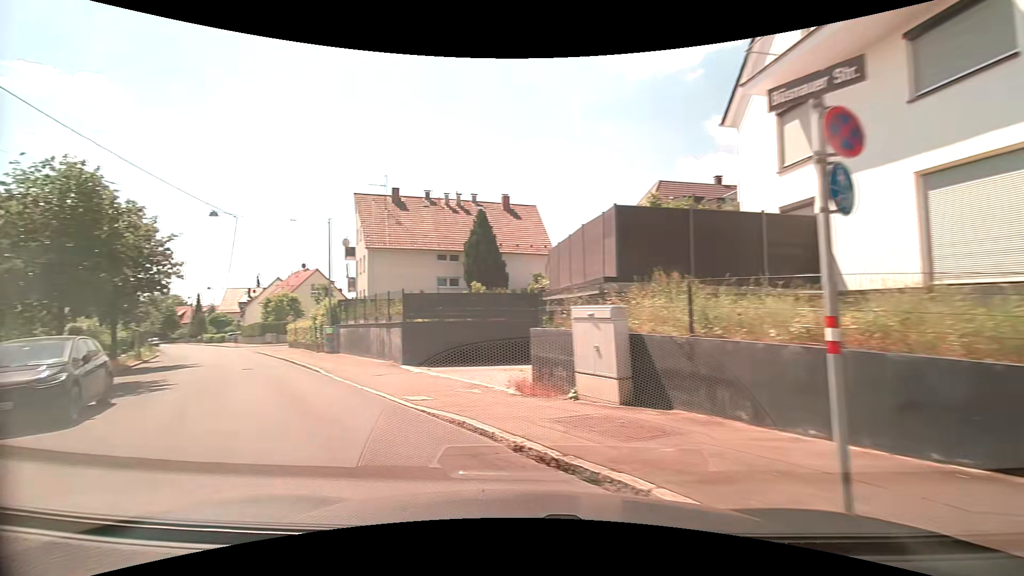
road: tertiary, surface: asphalt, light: Day
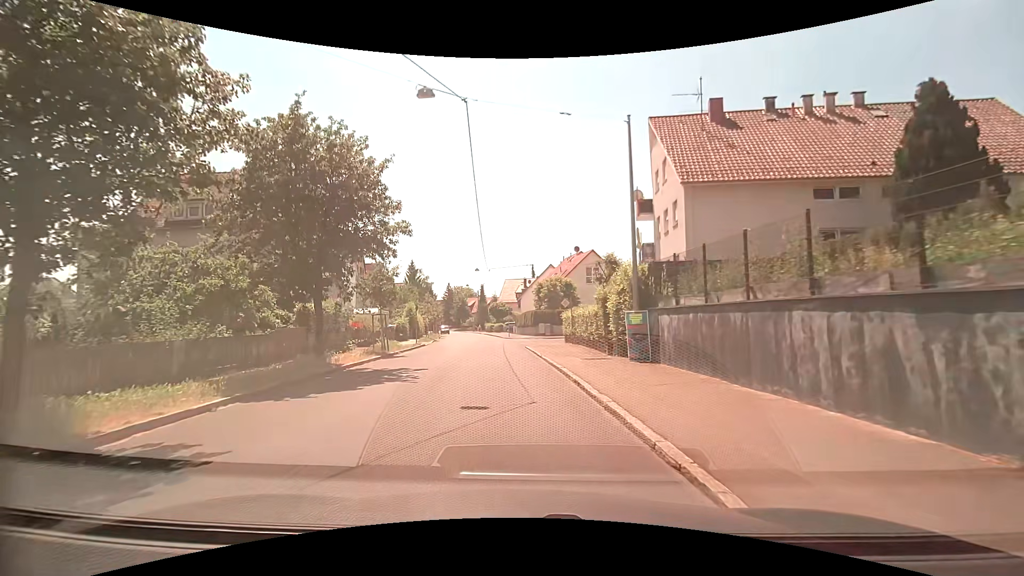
(-5.8, +14.5) m; -29°
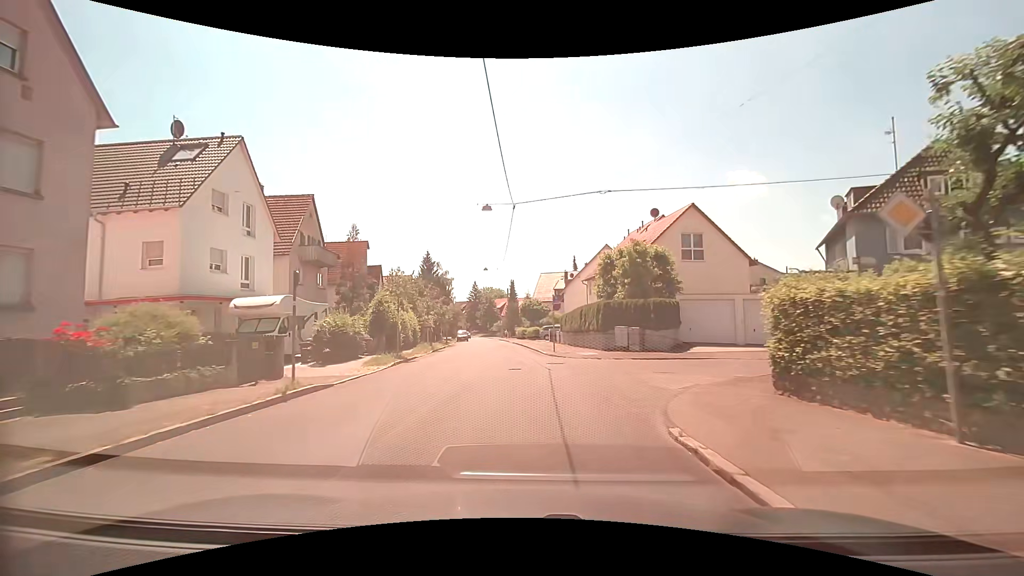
(-1.4, +25.9) m; -4°
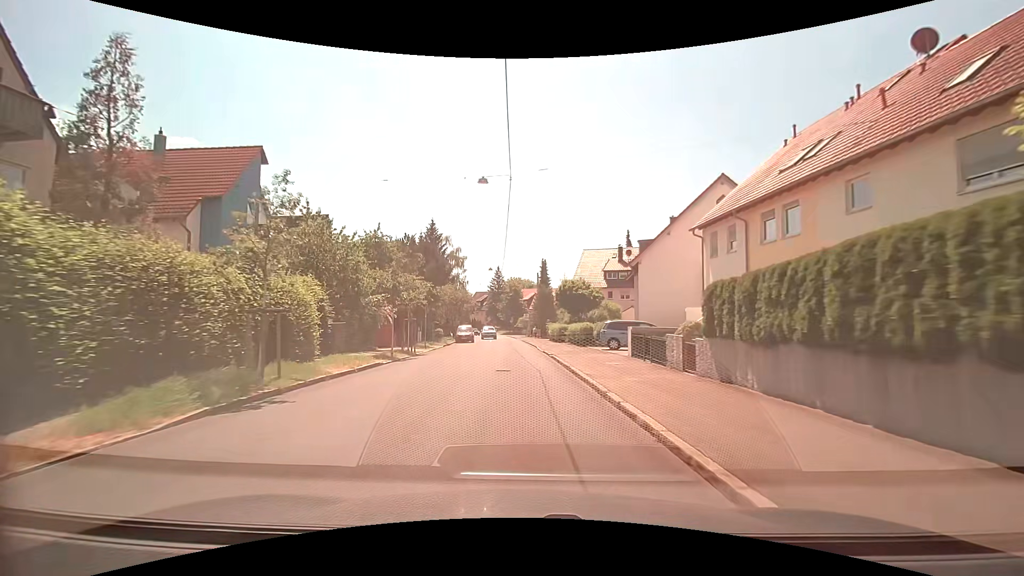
(-0.5, +28.4) m; -3°
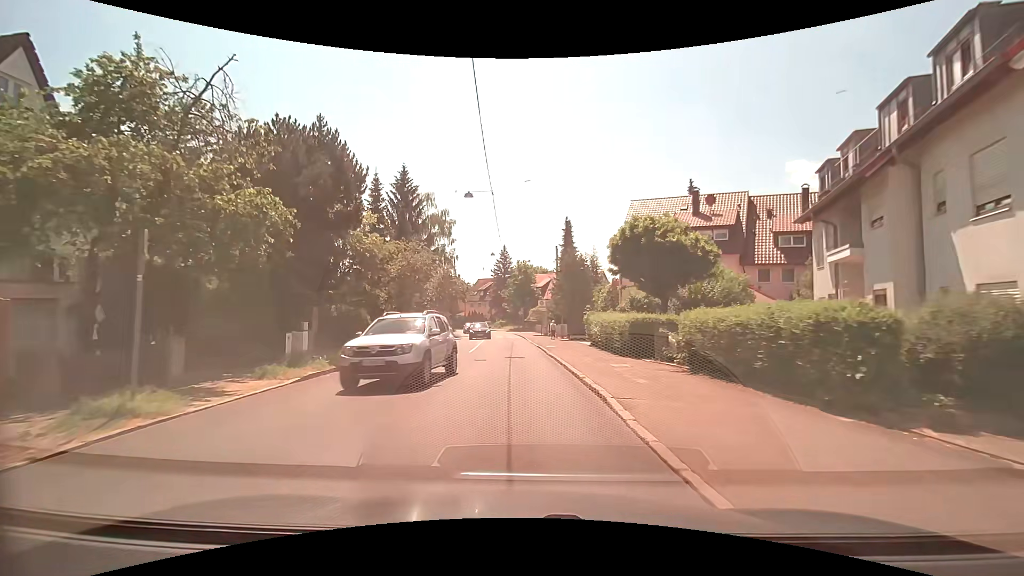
(-0.2, +26.2) m; -1°
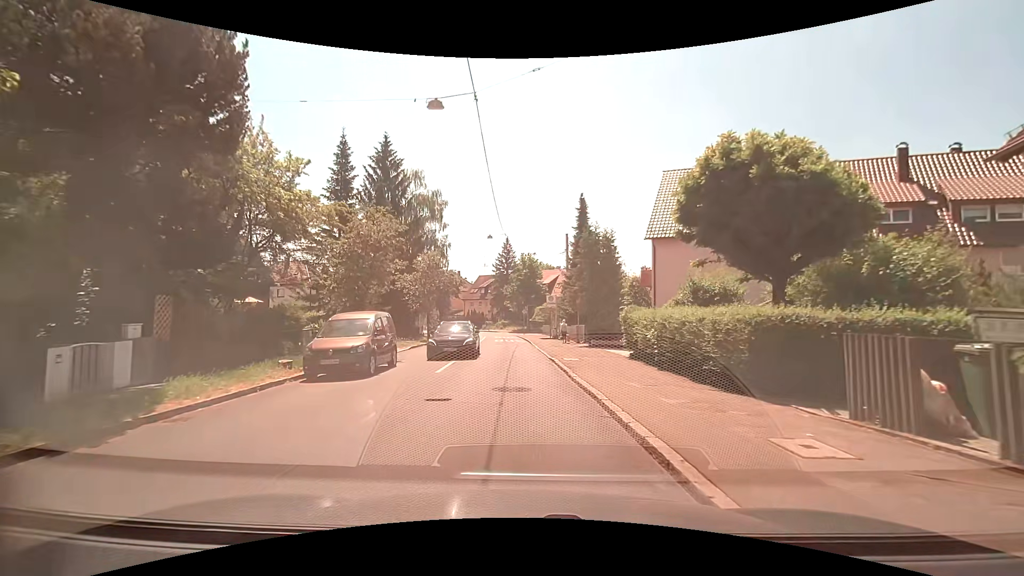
(0.0, +9.2) m; 0°
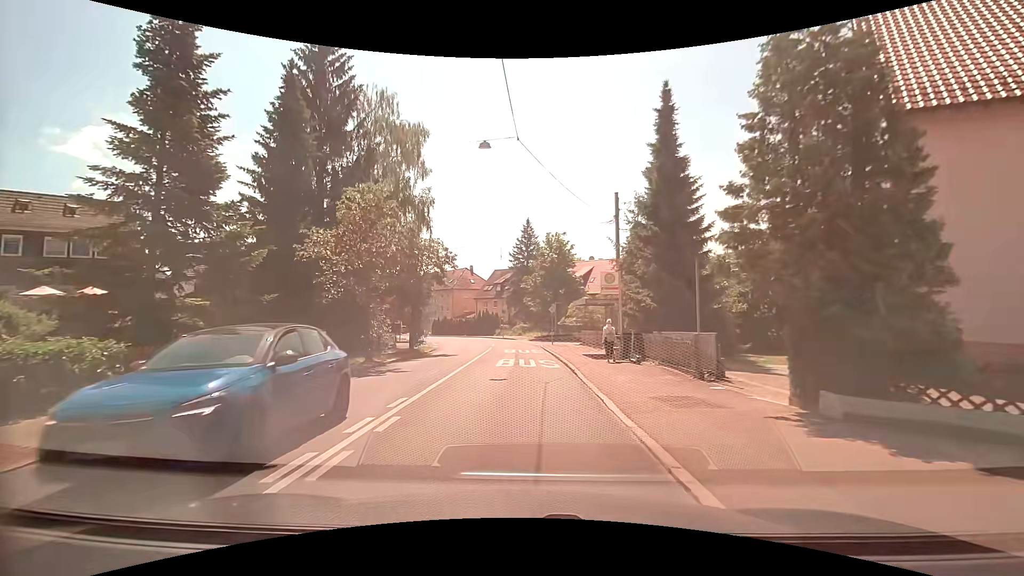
(-0.4, +20.1) m; -2°
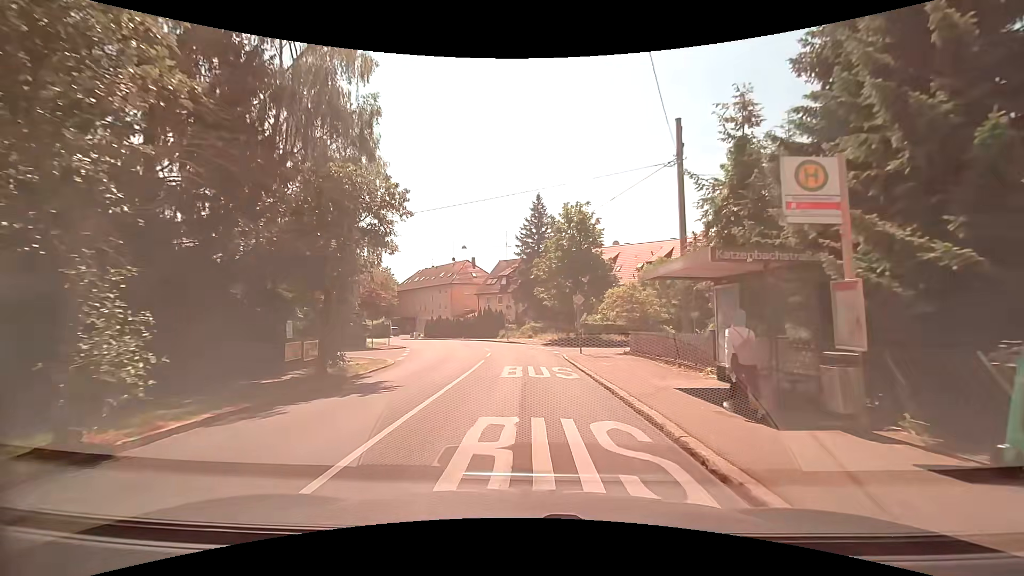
(-0.4, +13.9) m; -2°
(0, +10) (0, +20) (0, +30) (-2, +40) (-5, +49) (-11, +58) (-17, +66) (-23, +74) (-29, +81) (-36, +89) m
